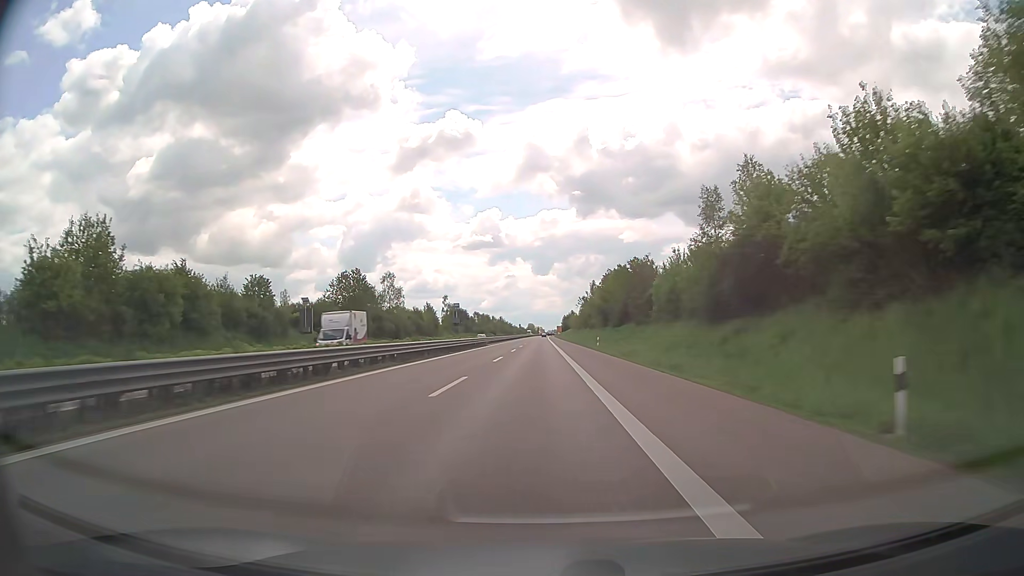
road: trunk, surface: asphalt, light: Day
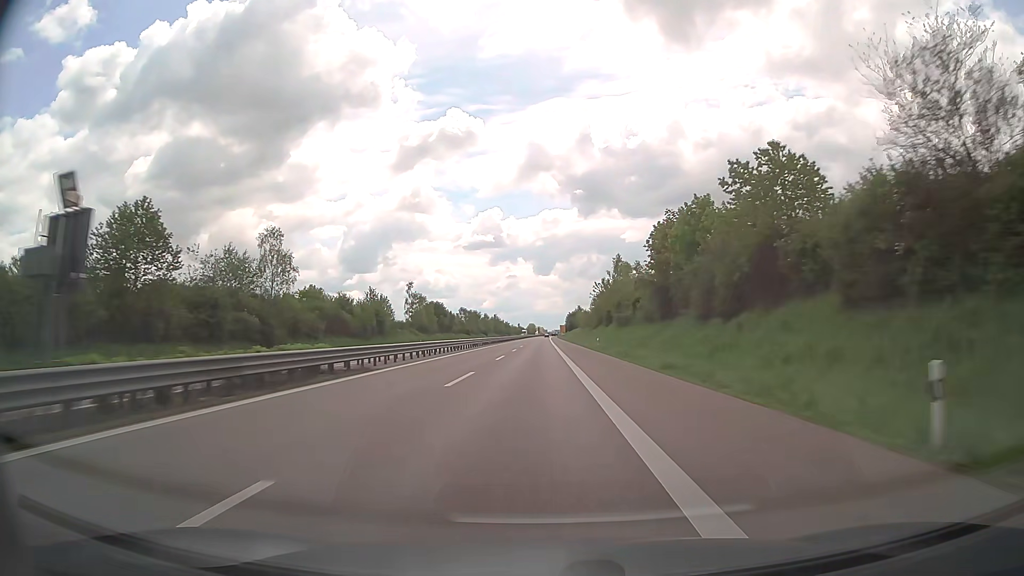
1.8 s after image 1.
(+0.1, +51.2) m; 0°
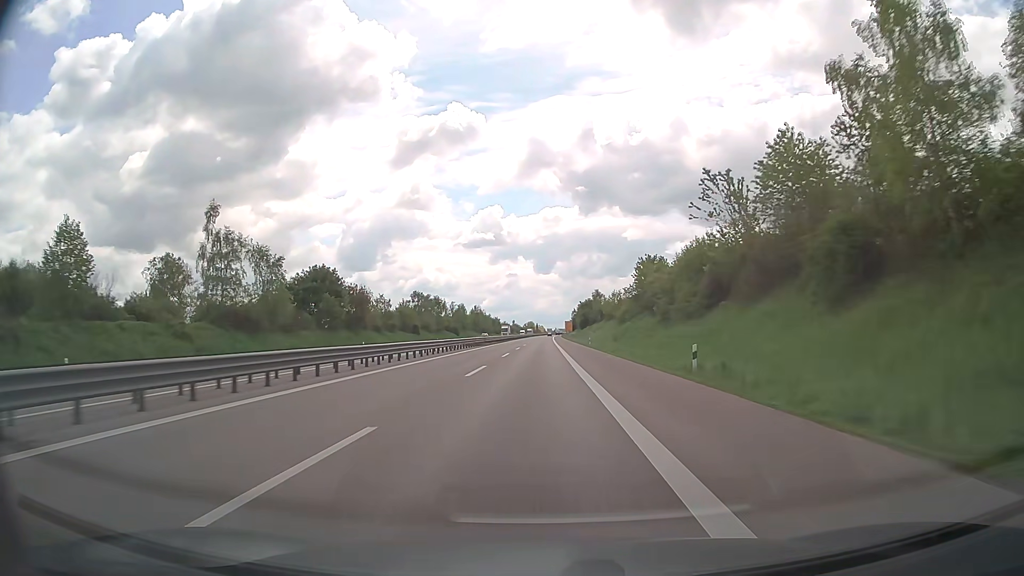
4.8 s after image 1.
(-0.1, +86.0) m; 0°
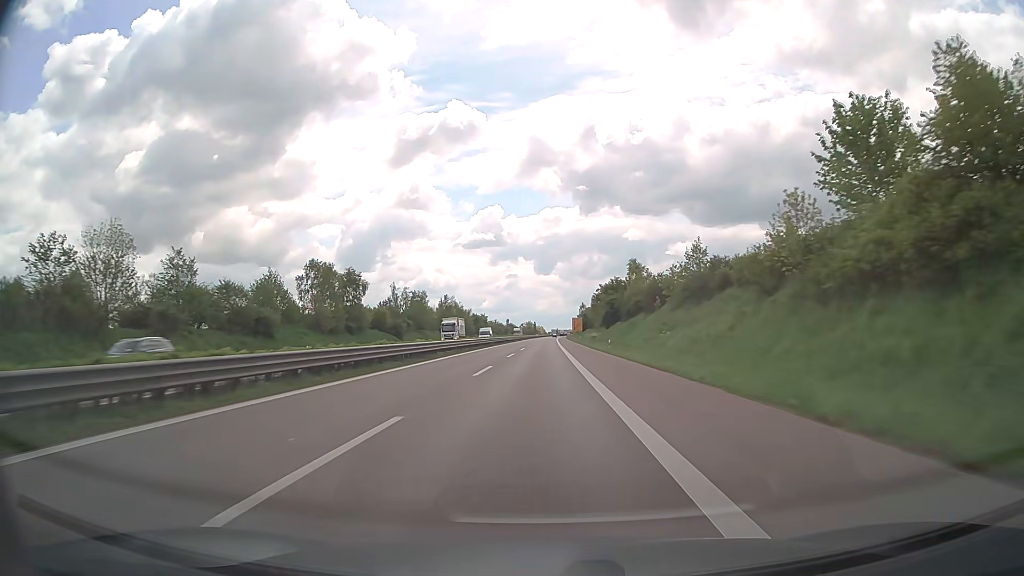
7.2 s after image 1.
(+0.2, +69.1) m; 0°
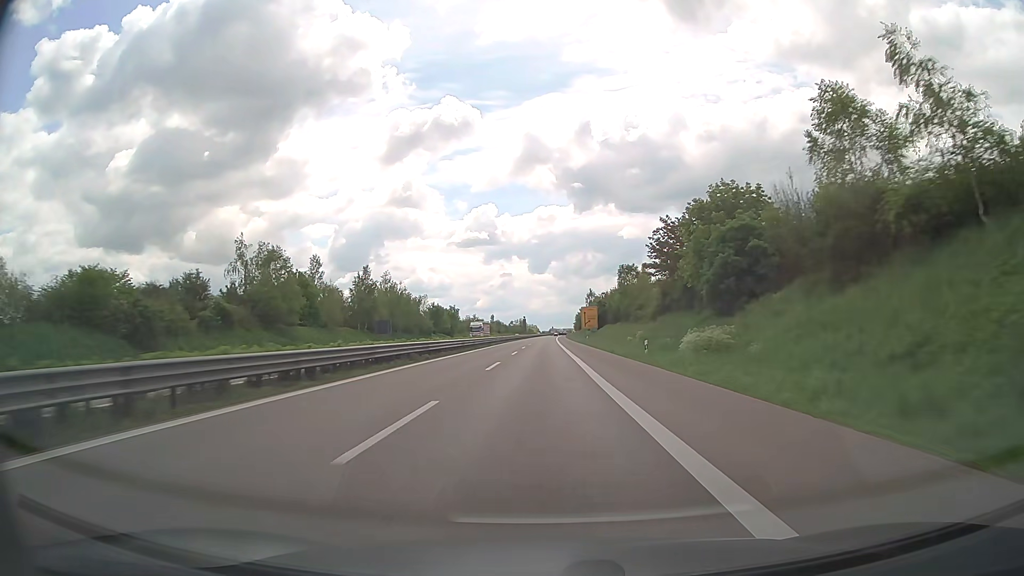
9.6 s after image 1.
(+0.2, +69.1) m; +1°
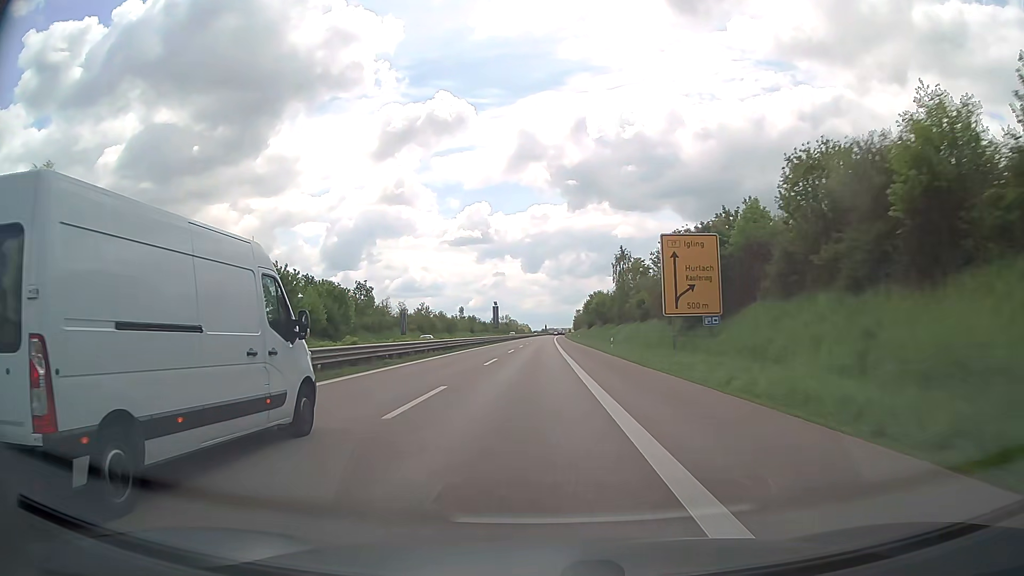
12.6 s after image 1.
(+0.6, +86.1) m; +1°
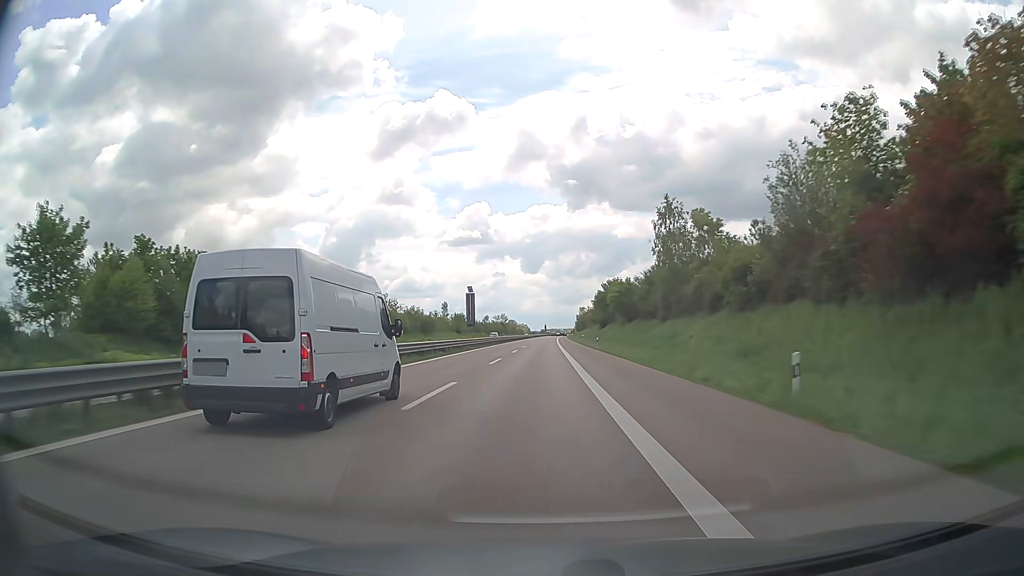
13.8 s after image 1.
(0.0, +34.4) m; 0°
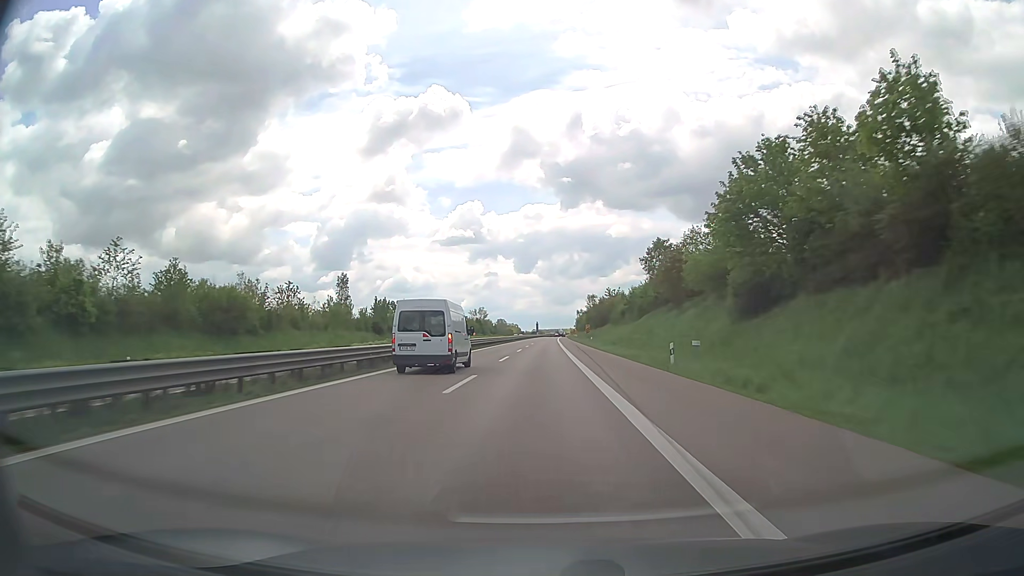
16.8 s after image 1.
(+0.5, +86.5) m; +1°
(0, +10) (0, +20) (0, +30) (0, +40) (0, +50) (0, +60) (0, +70) (+1, +80) (+1, +90) (+1, +100) m
